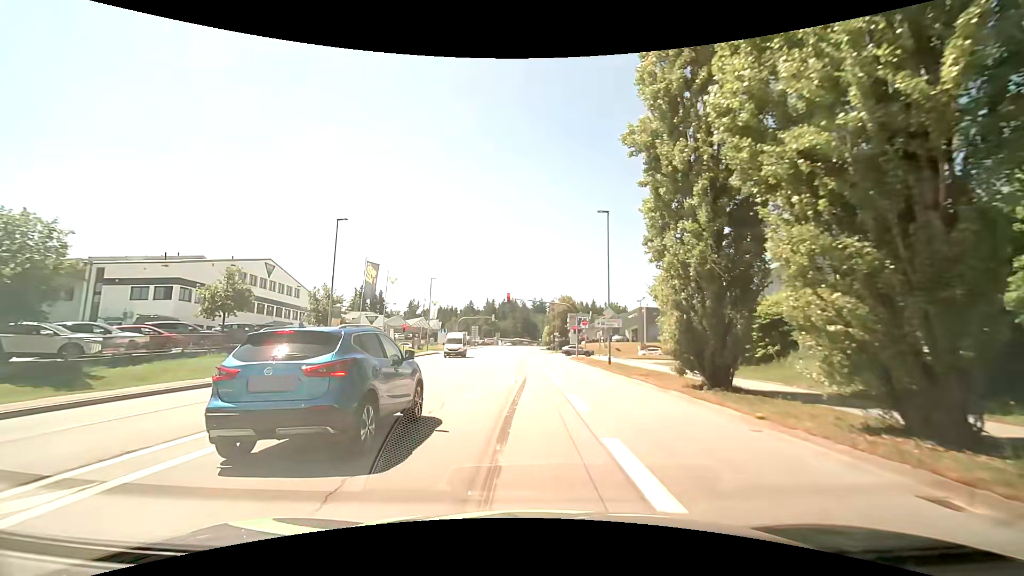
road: tertiary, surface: asphalt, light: Day
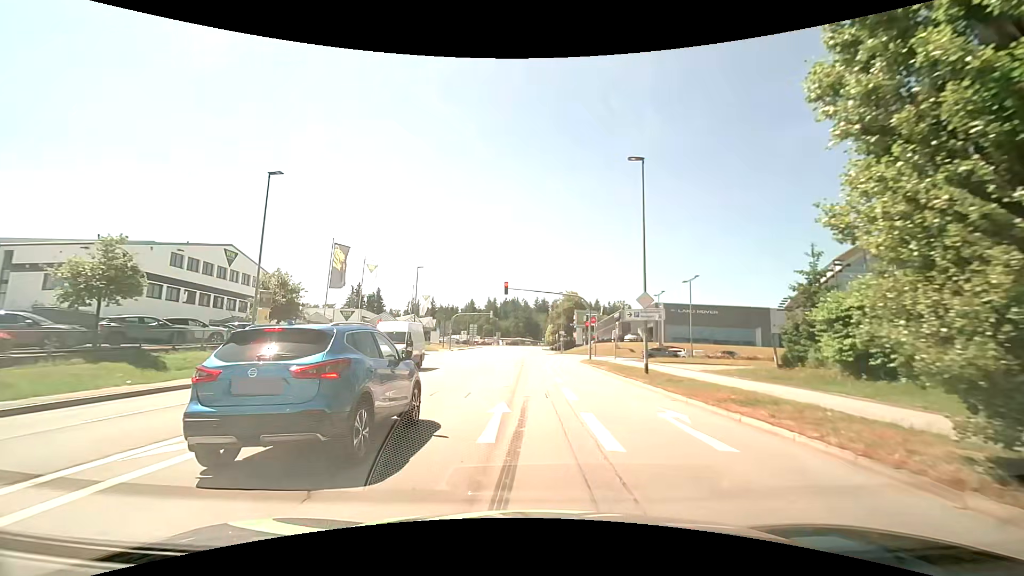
(0.0, +9.7) m; 0°
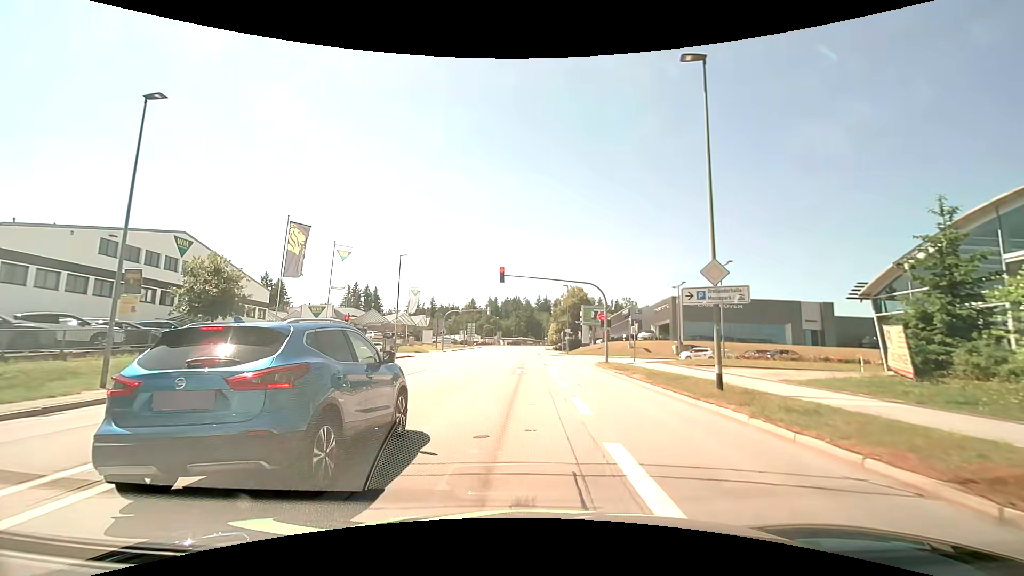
(0.0, +8.5) m; 0°
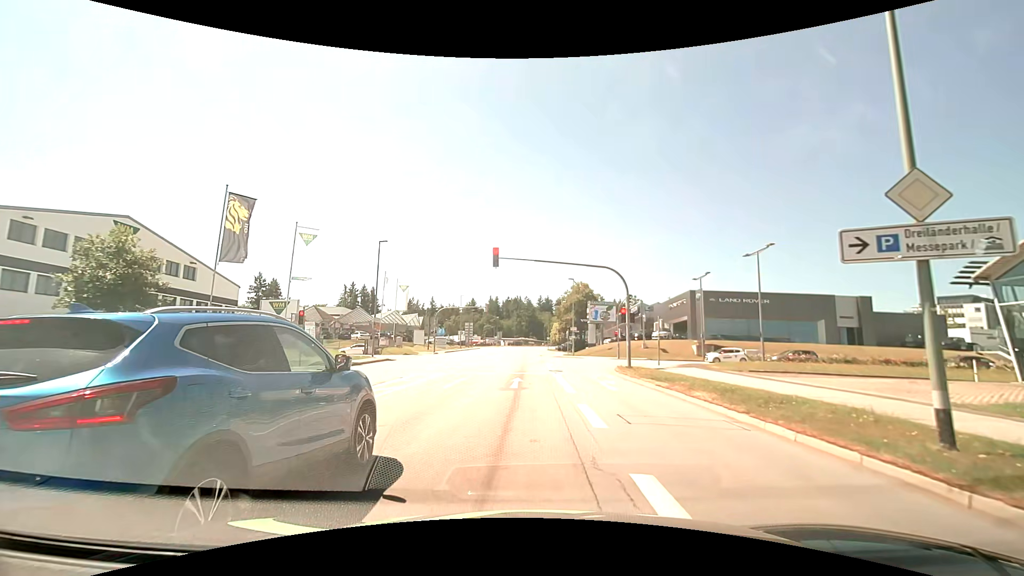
(0.0, +7.5) m; 0°
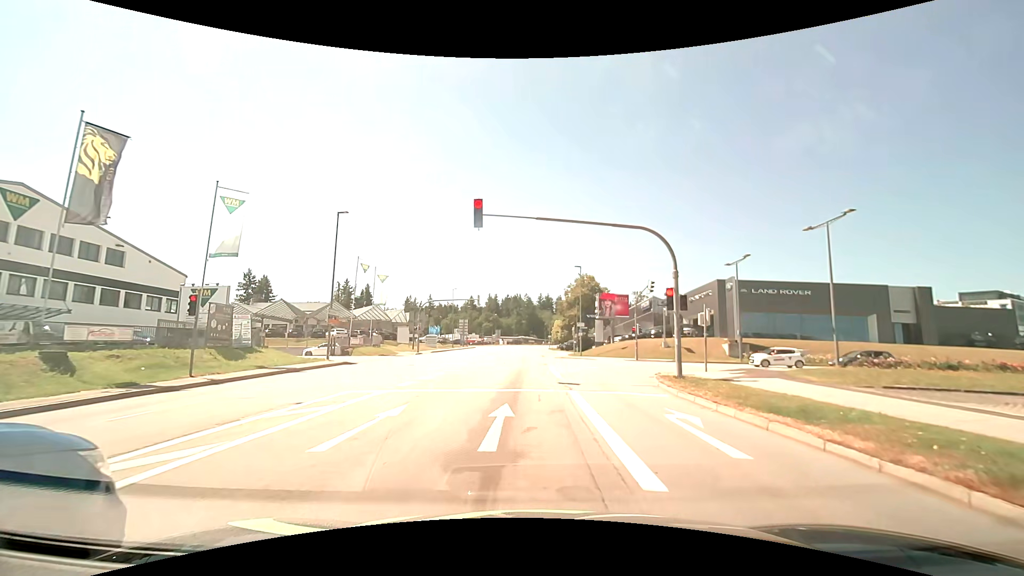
(0.0, +9.3) m; 0°
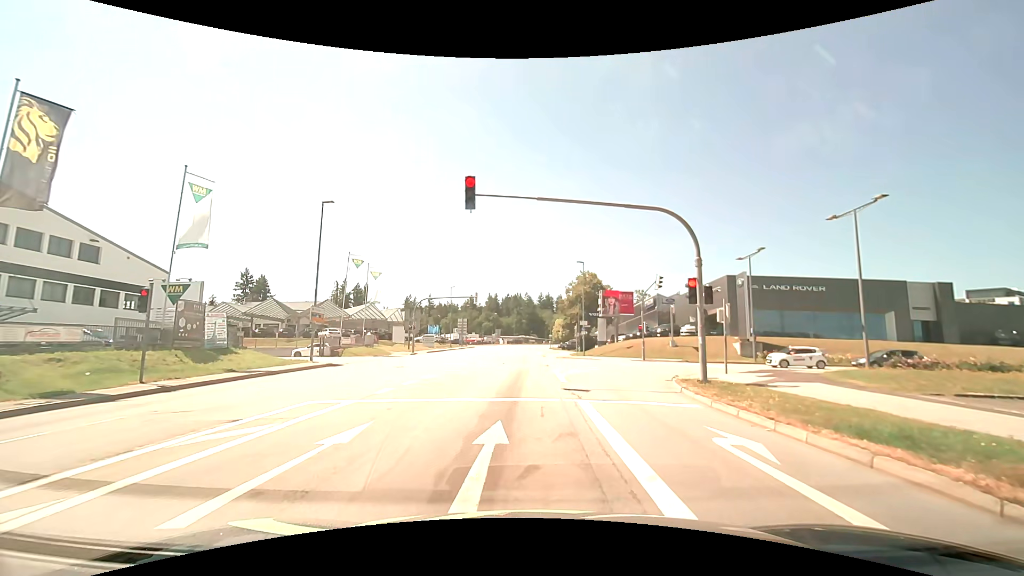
(0.0, +2.5) m; +1°
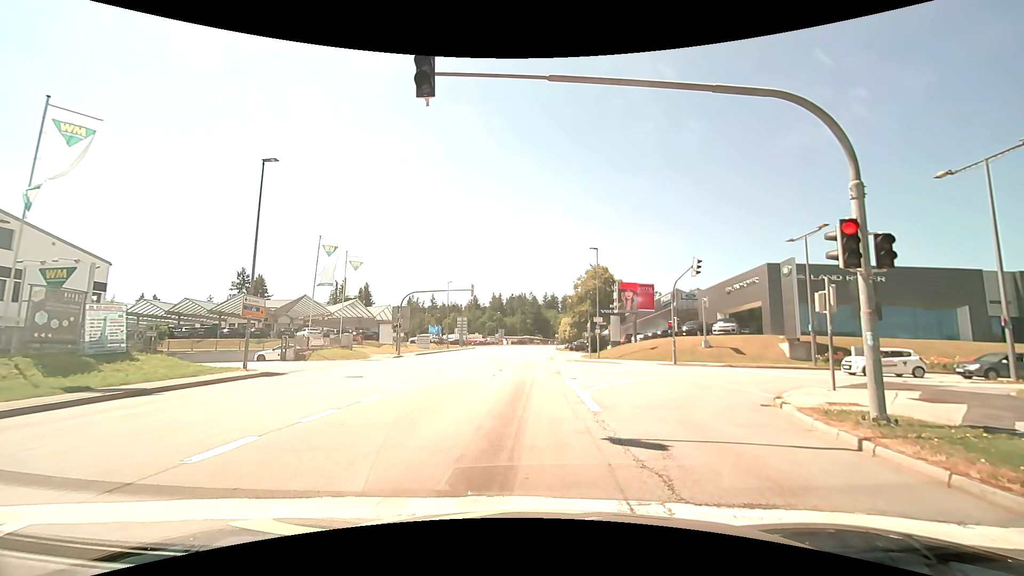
(-0.1, +7.4) m; -1°
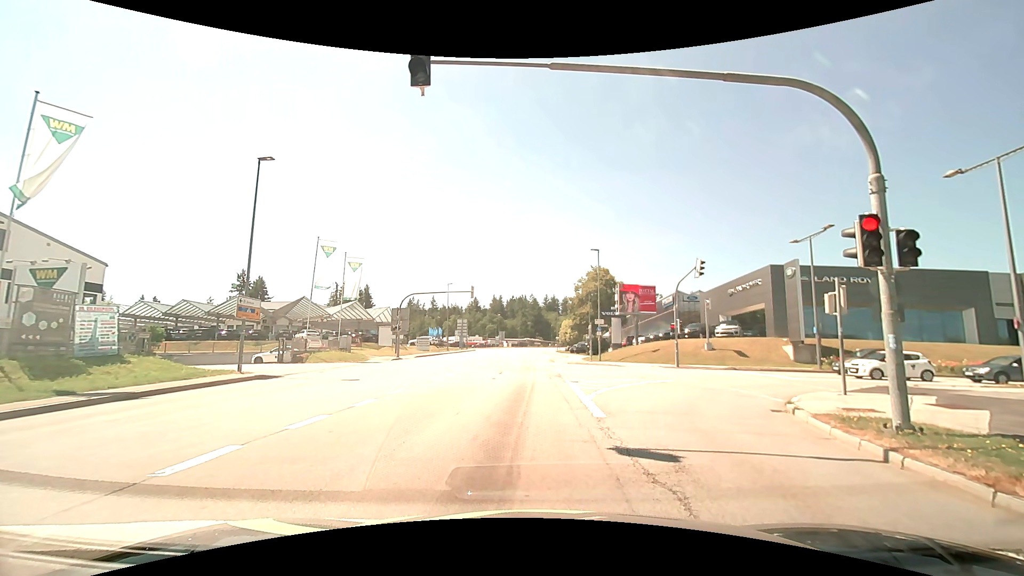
(0.0, +0.5) m; 0°
